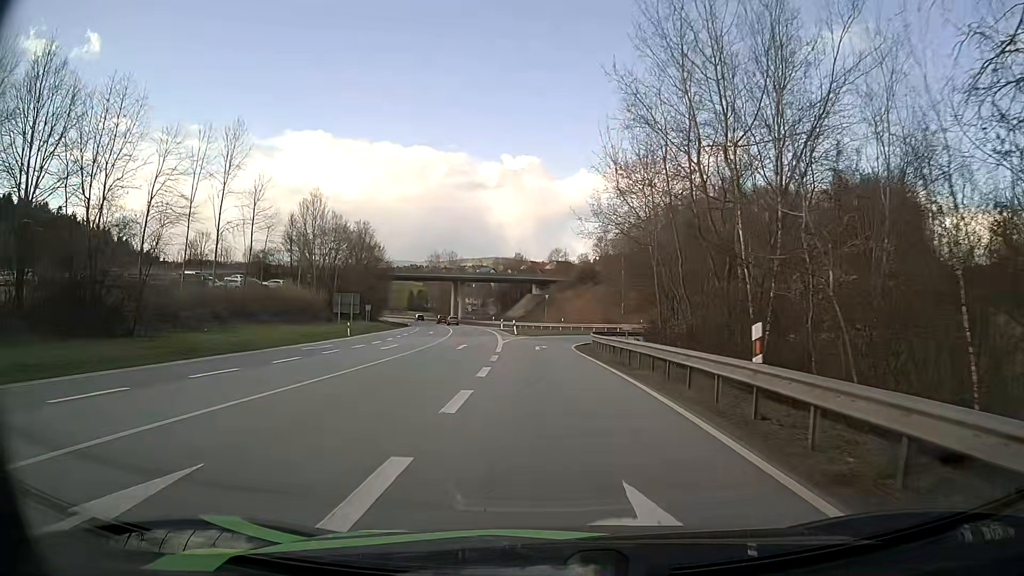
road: primary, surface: asphalt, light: Day
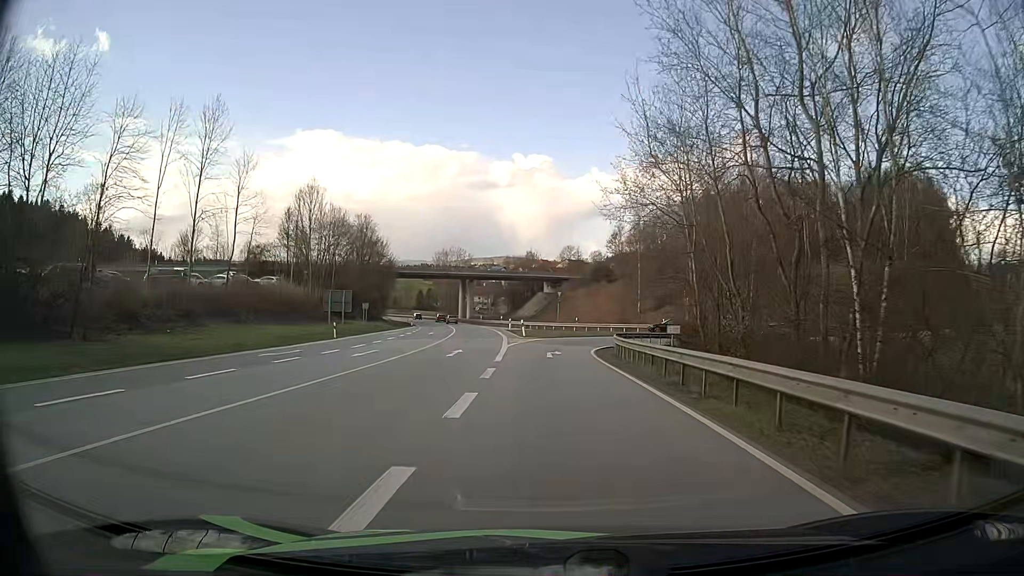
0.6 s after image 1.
(-0.1, +6.6) m; -1°
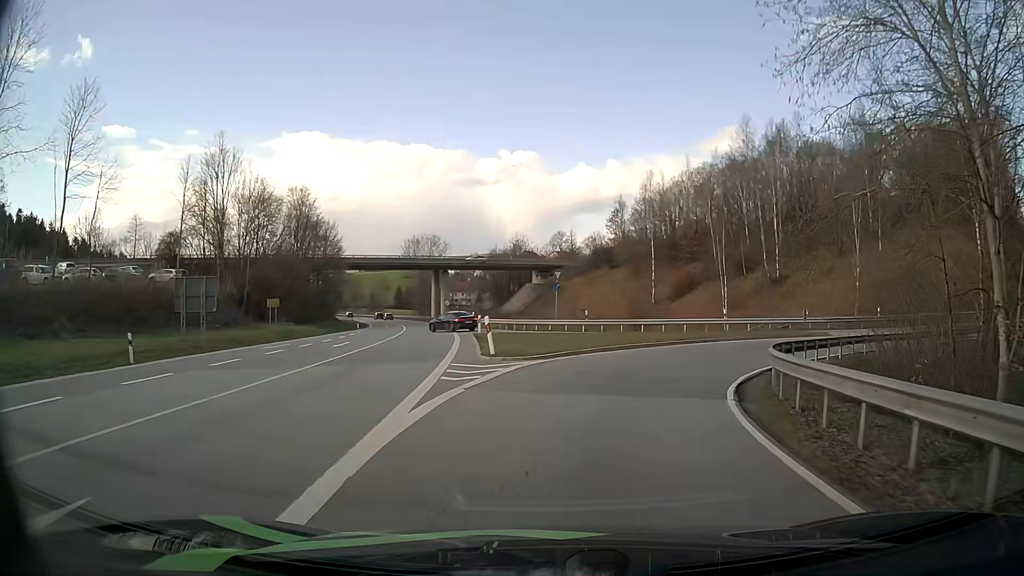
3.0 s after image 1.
(-0.3, +24.9) m; 0°
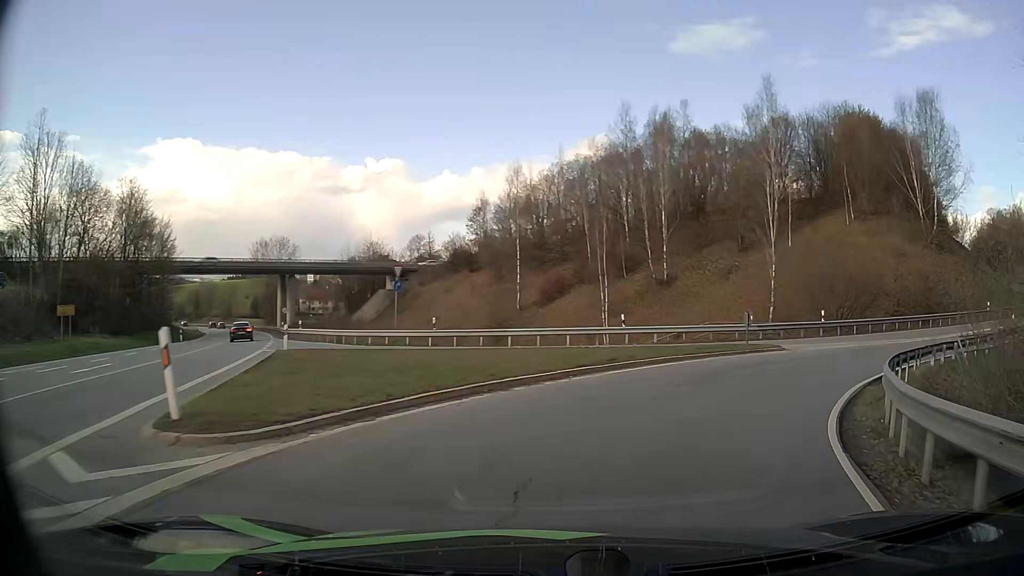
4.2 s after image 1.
(+1.0, +11.1) m; +12°
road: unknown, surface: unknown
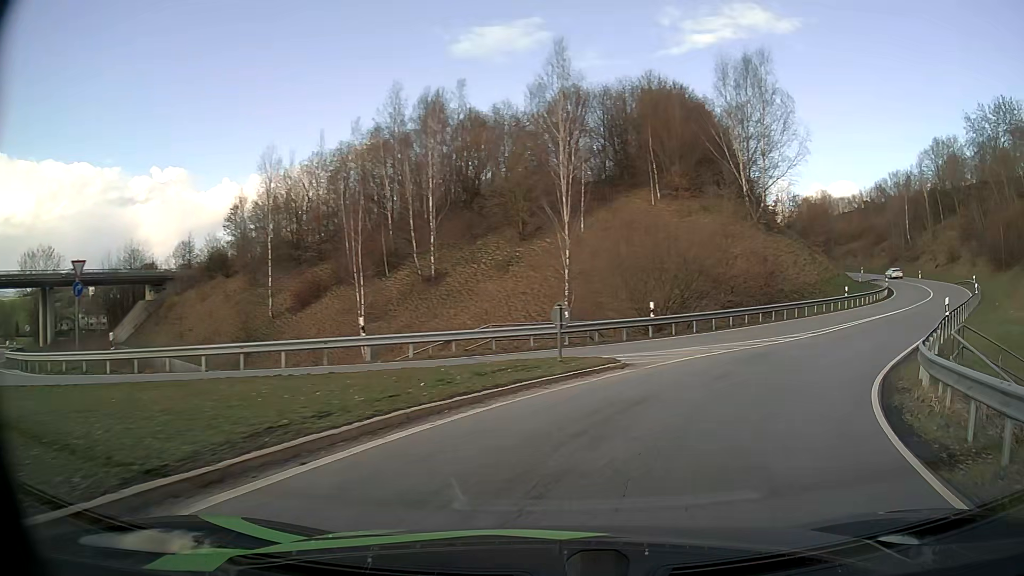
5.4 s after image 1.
(+1.6, +10.1) m; +19°
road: primary_link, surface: asphalt
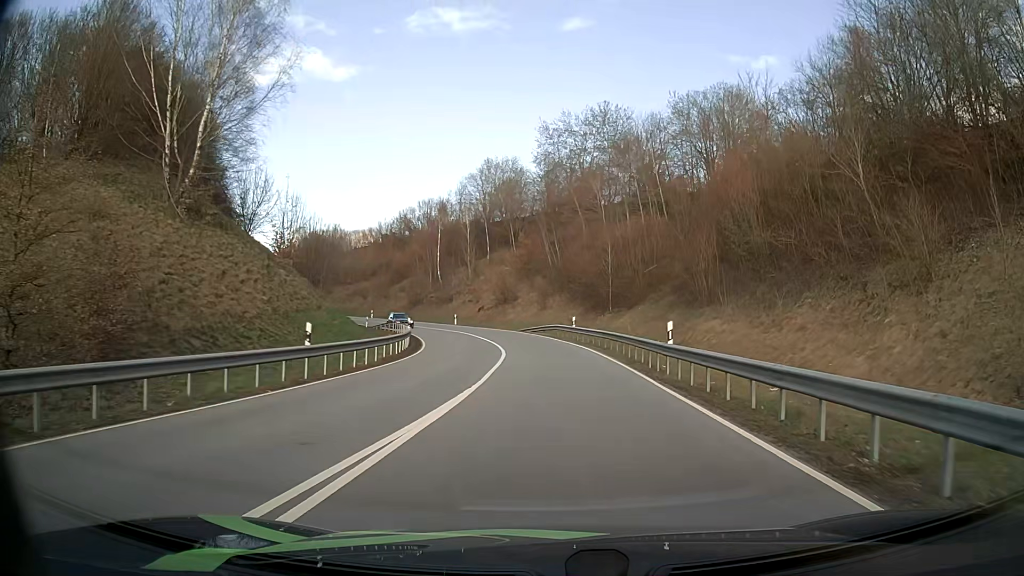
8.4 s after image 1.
(+11.6, +23.8) m; +42°
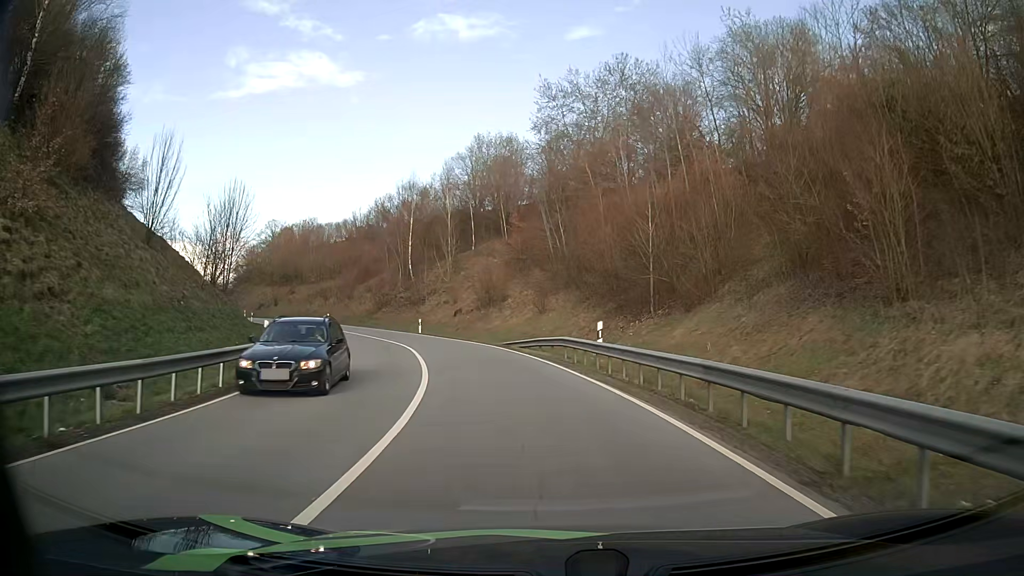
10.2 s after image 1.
(+0.1, +19.3) m; 0°
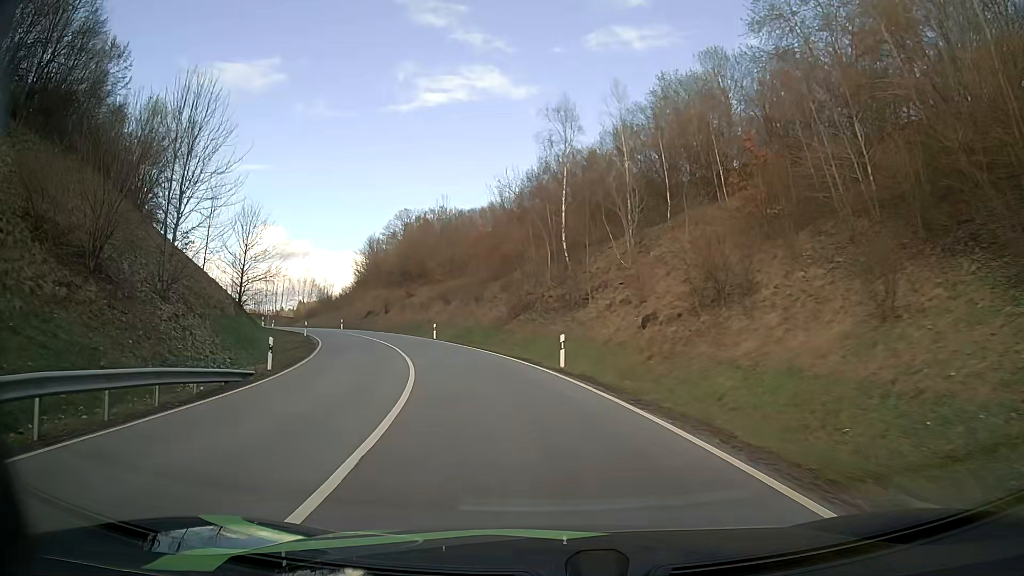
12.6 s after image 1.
(-3.6, +28.0) m; -15°
(-1, +10) (-2, +20) (-5, +30) (-8, +39) (-12, +48) (-17, +57) (-22, +65) (-28, +73) (-35, +81) (-41, +88) m
